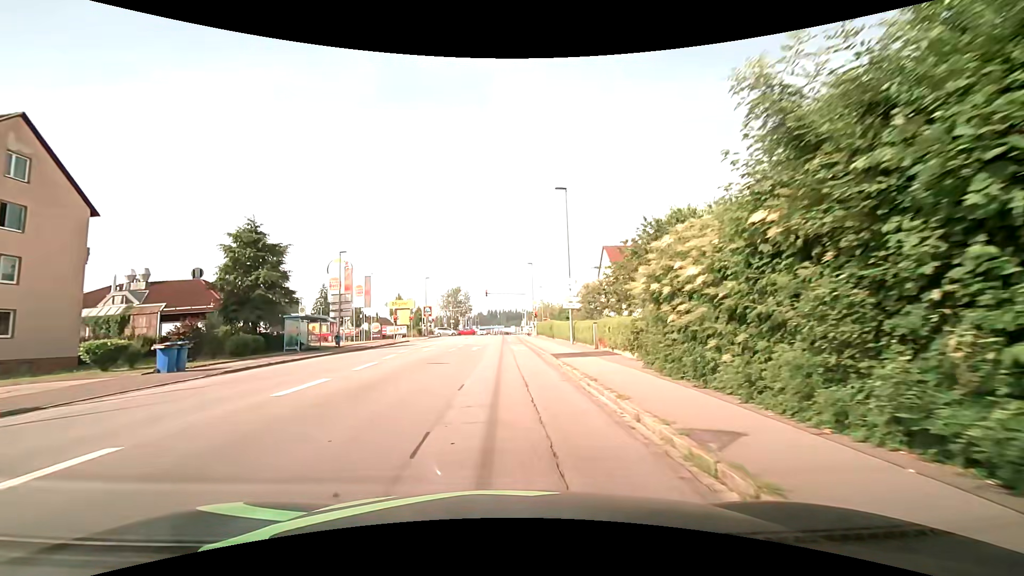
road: tertiary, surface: asphalt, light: Day
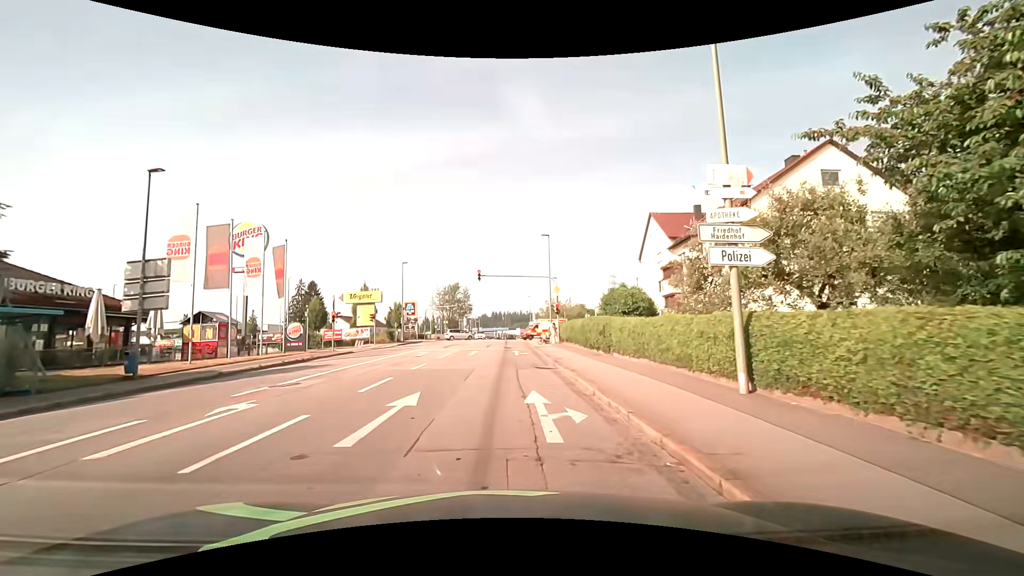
(-0.3, +22.7) m; -1°
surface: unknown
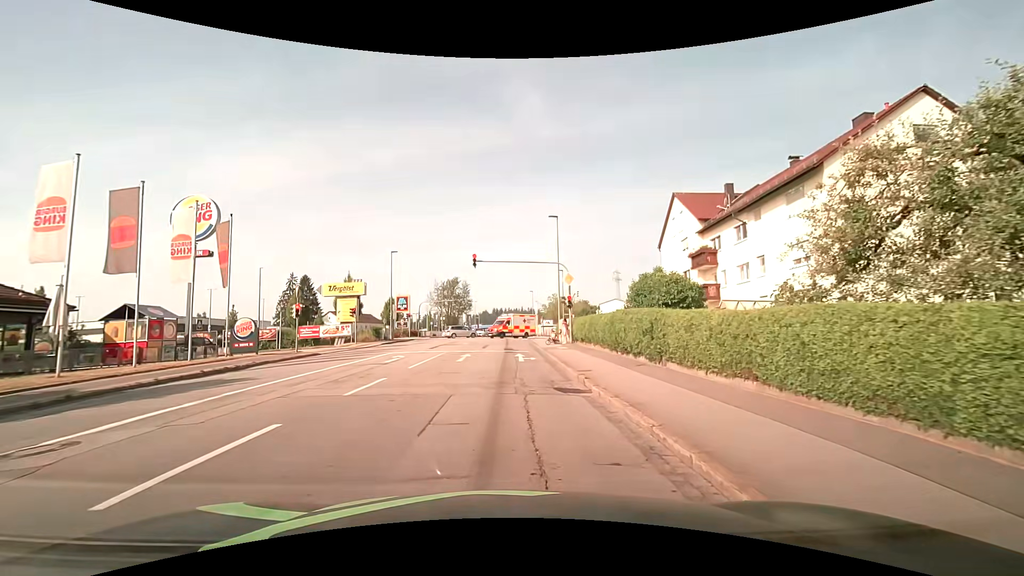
(0.0, +6.8) m; 0°
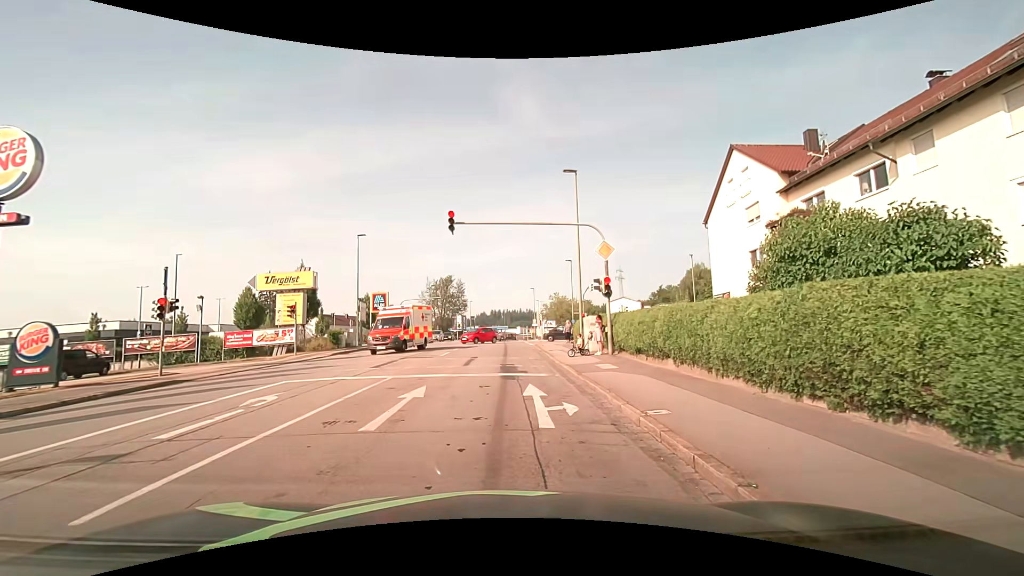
(-0.1, +12.2) m; +1°
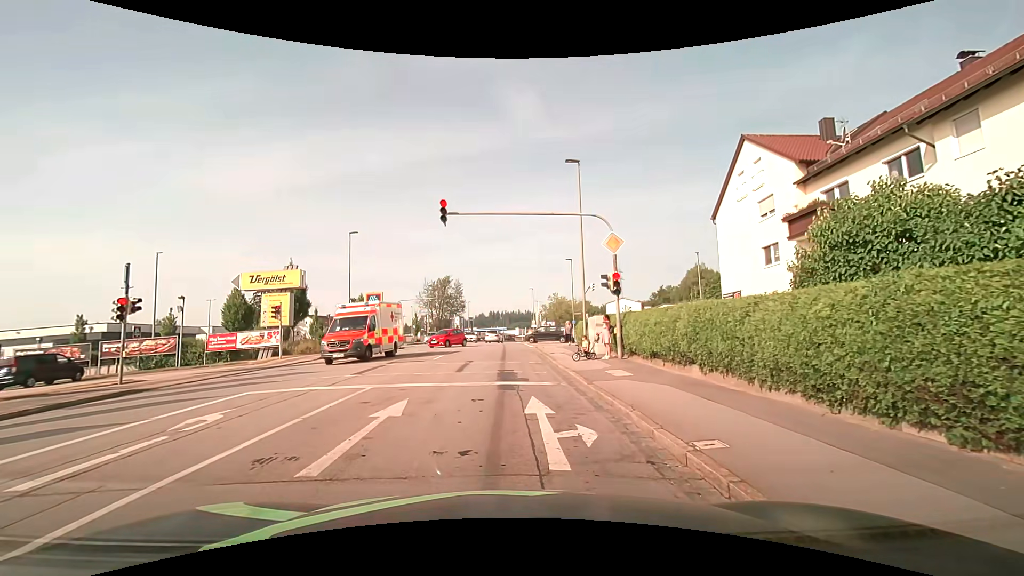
(0.0, +1.9) m; 0°
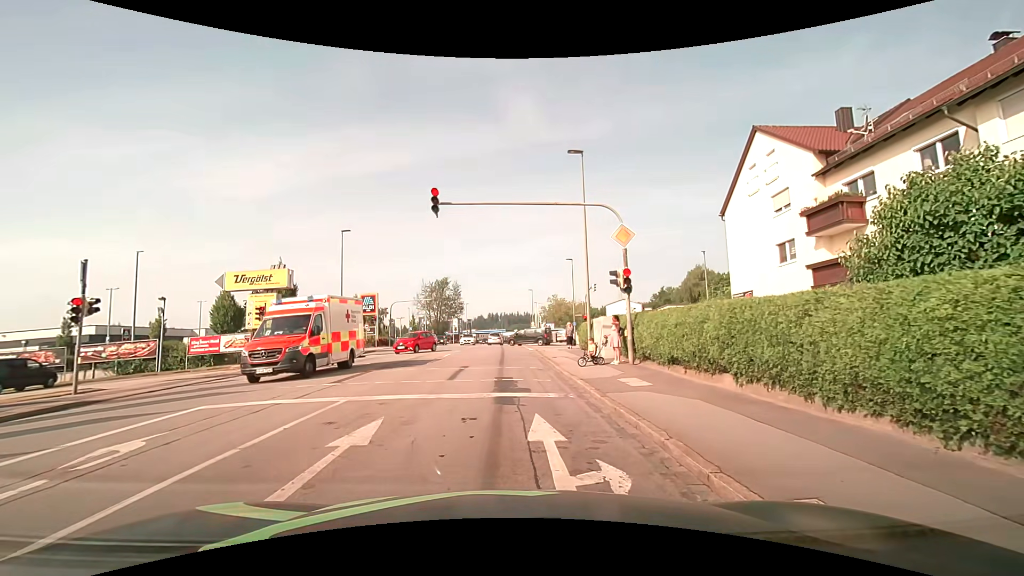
(0.0, +1.7) m; -2°
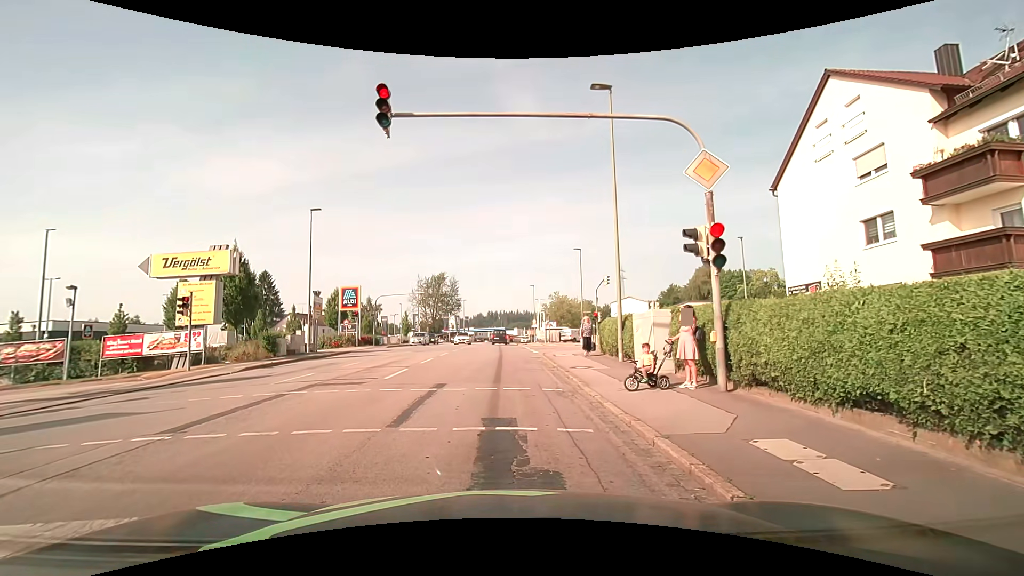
(+0.1, +6.6) m; +2°
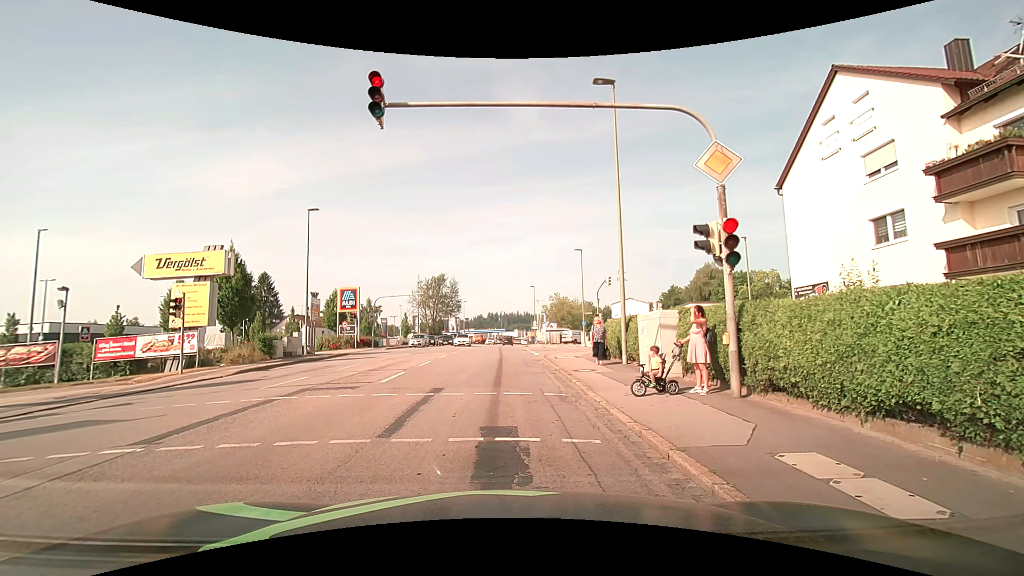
(0.0, +0.6) m; 0°
(0, +10) (0, +20) (-1, +30) (-1, +40) (-2, +50) (-2, +60) (-2, +70) (-2, +80) (-2, +90) (-2, +100) m
